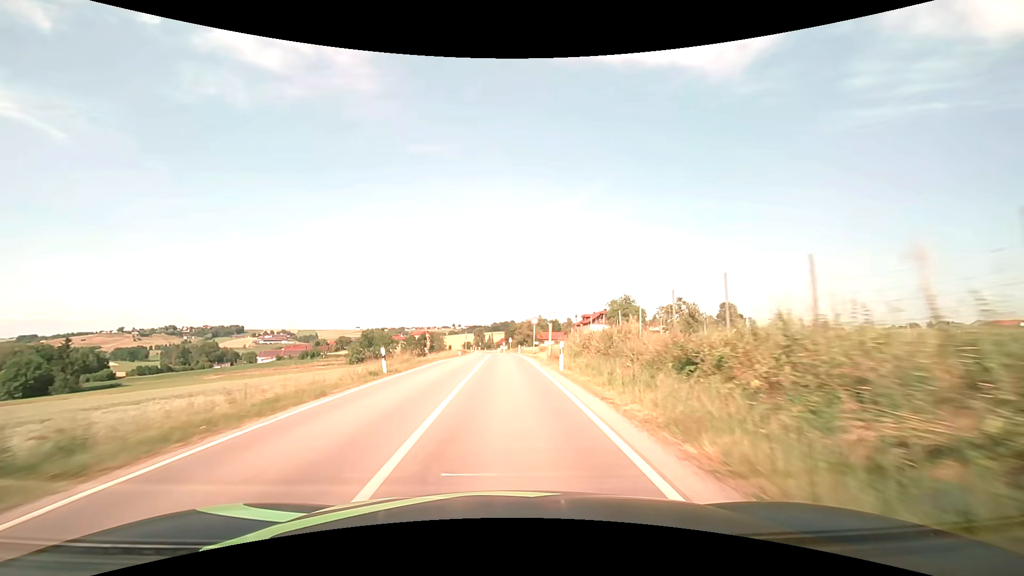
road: secondary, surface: asphalt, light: Day
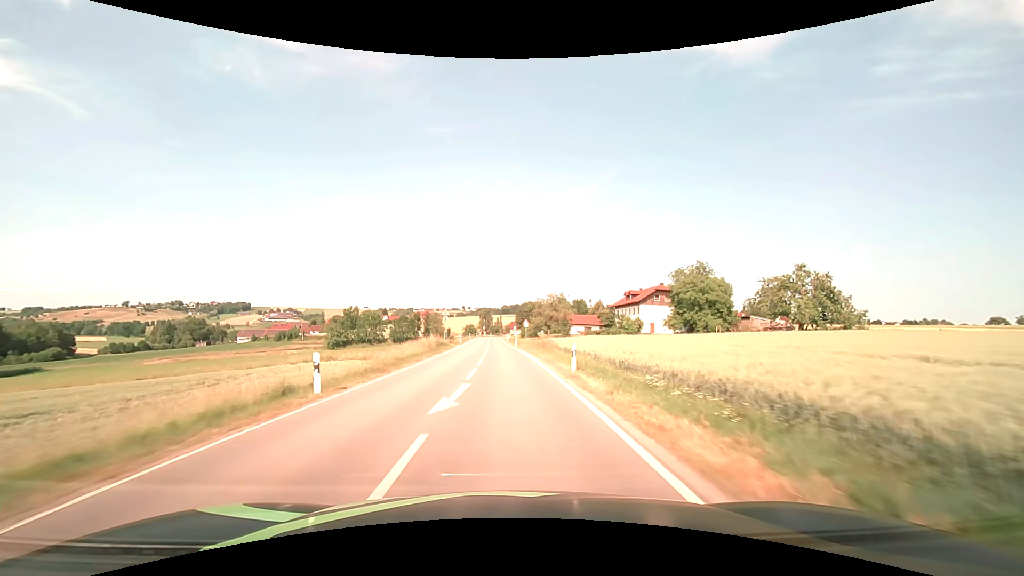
(-0.4, +44.0) m; -1°
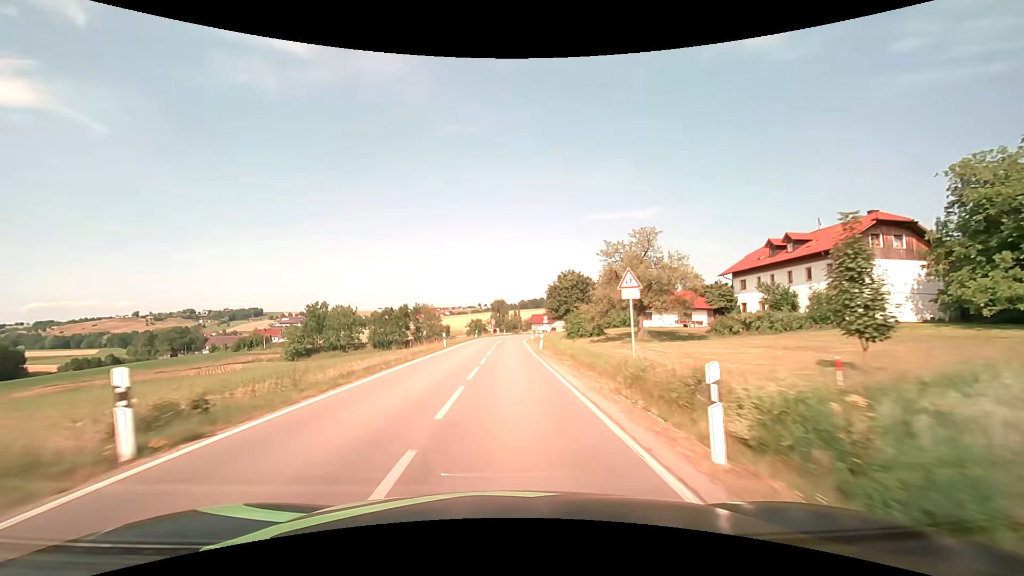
(-0.8, +55.2) m; -2°
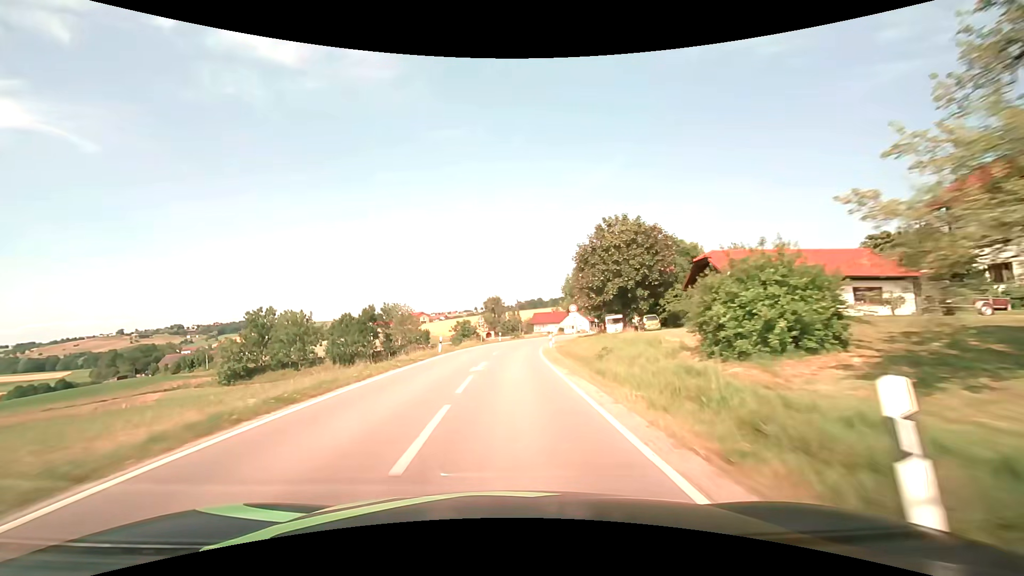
(+0.1, +32.7) m; 0°
(0, +10) (0, +20) (0, +30) (+1, +40) (+2, +50) (+4, +60) (+6, +69) (+9, +79) (+12, +89) (+15, +98) m
